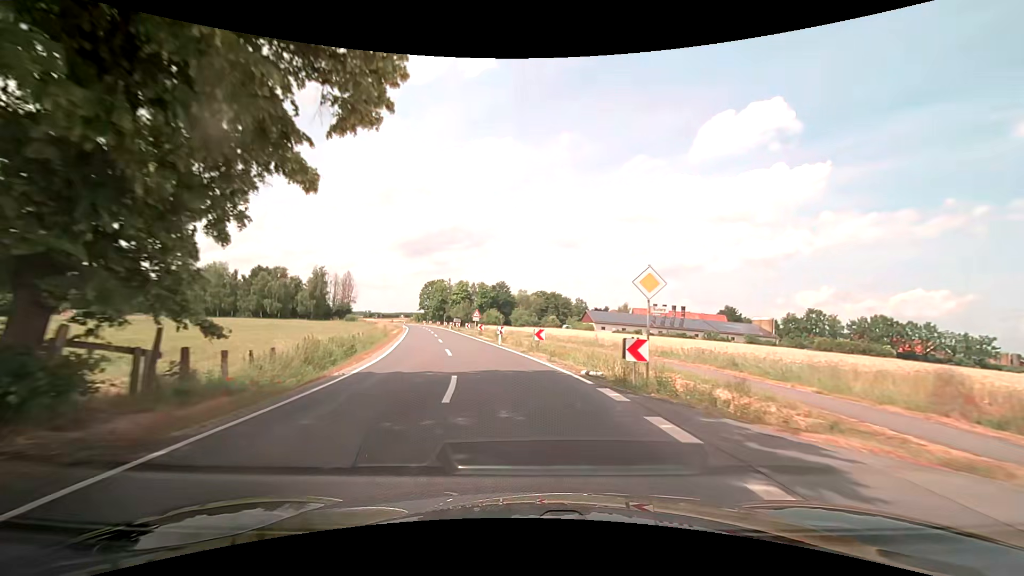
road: secondary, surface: asphalt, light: Day
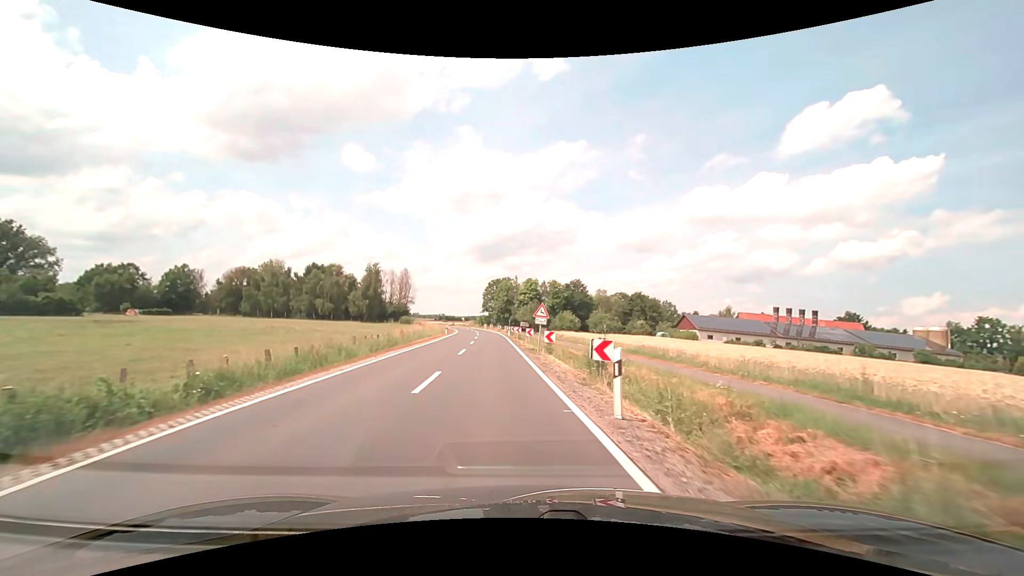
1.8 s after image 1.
(-1.4, +22.8) m; -8°
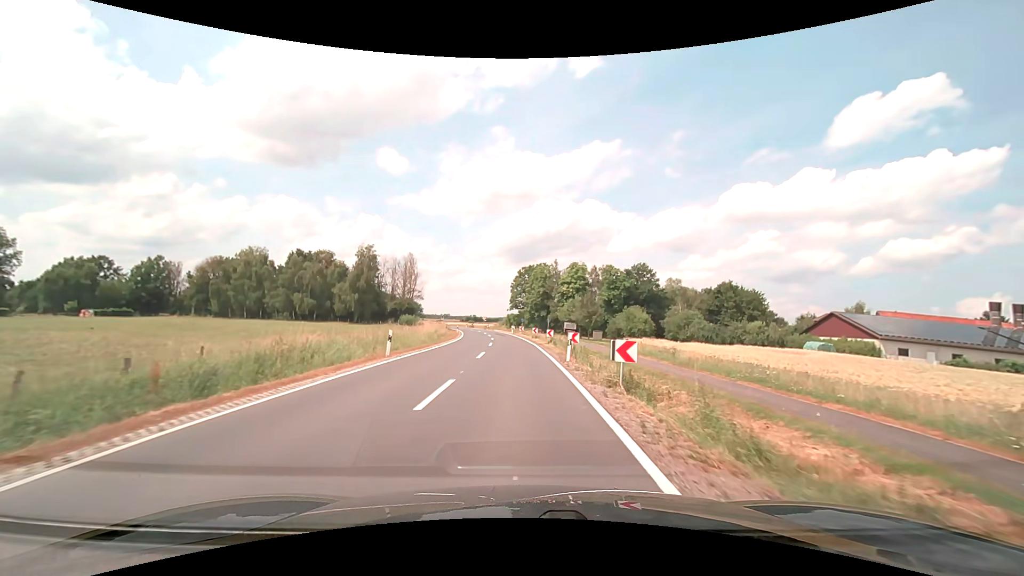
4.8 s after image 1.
(-2.0, +38.0) m; -4°
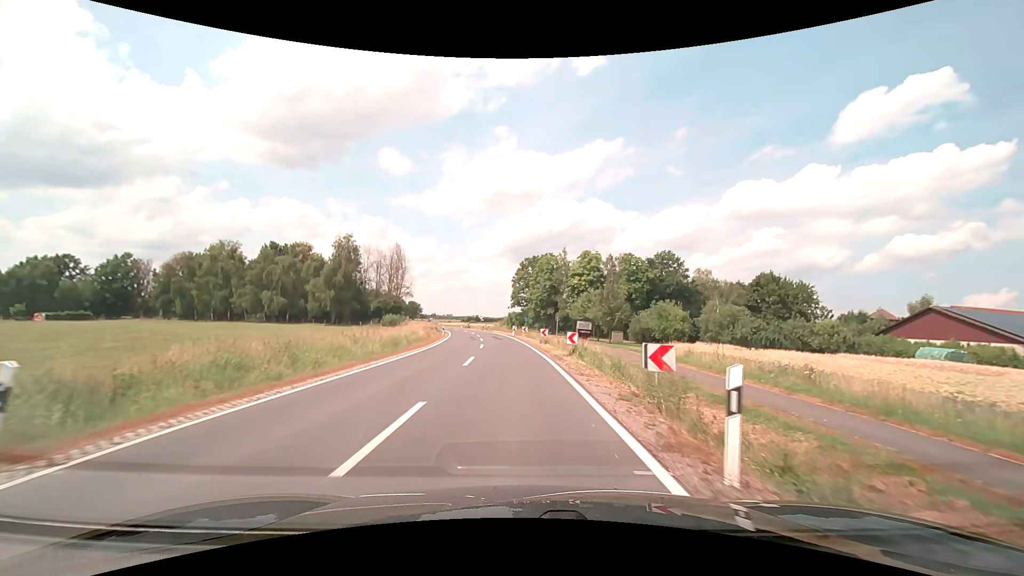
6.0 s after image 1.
(0.0, +15.3) m; 0°
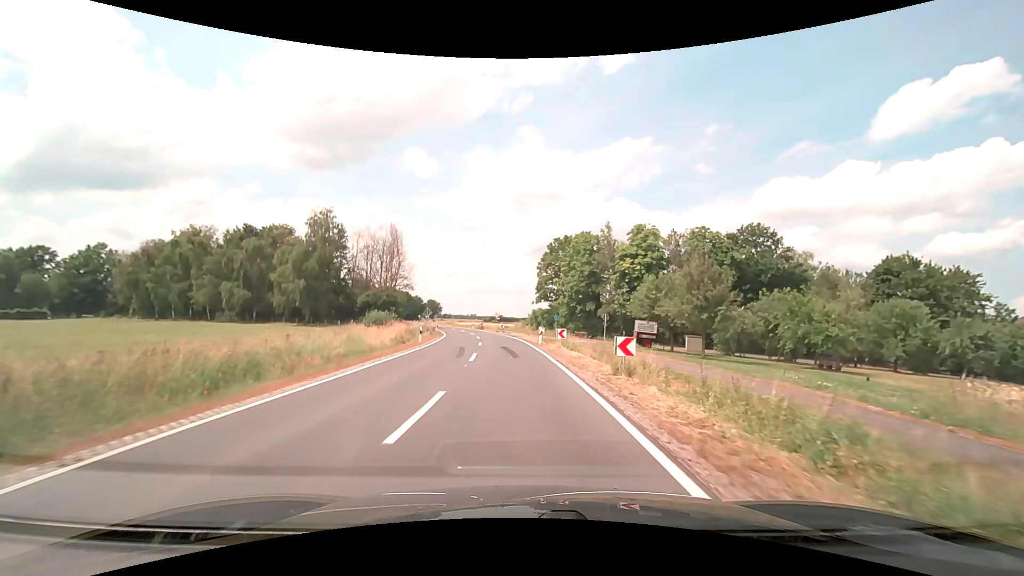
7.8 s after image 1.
(-0.5, +22.9) m; -3°
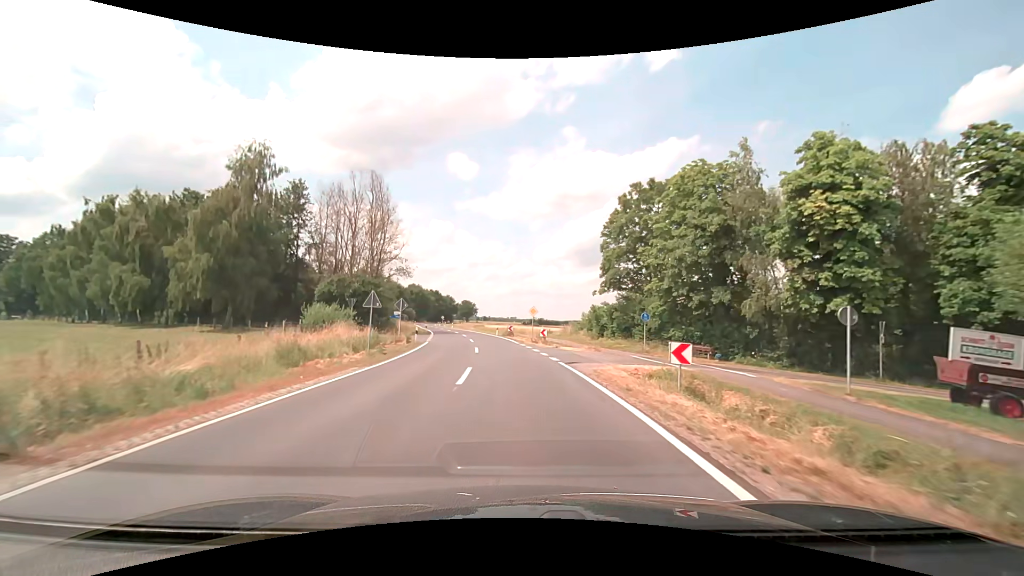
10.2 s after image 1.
(-1.1, +30.6) m; -5°
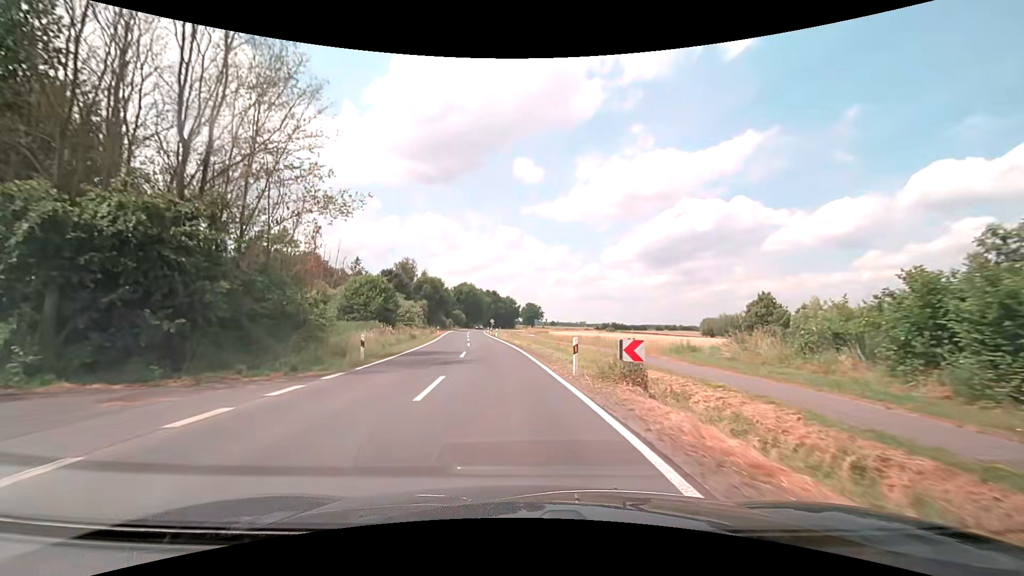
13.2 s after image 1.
(-1.9, +38.1) m; -8°
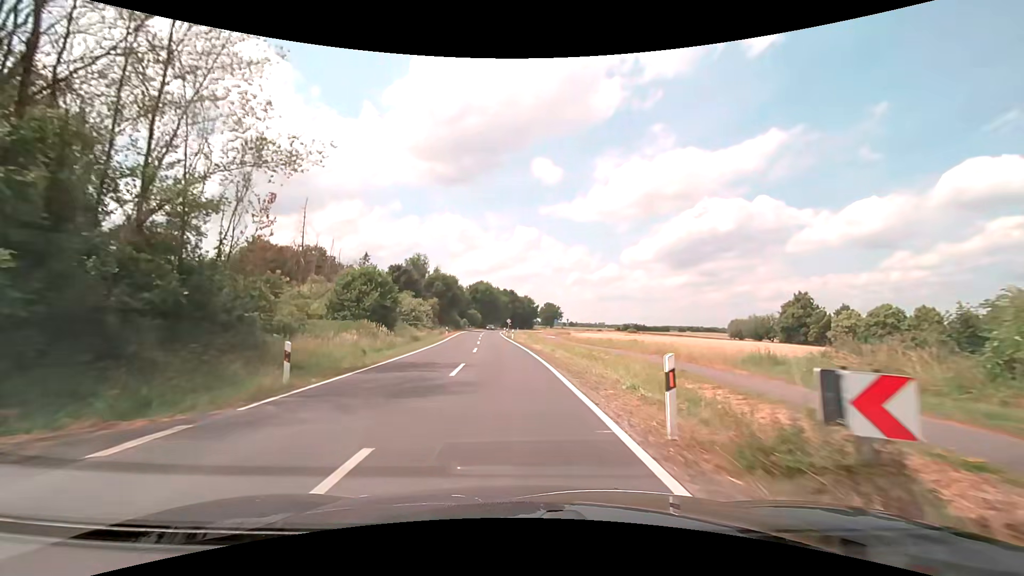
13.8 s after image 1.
(-0.1, +7.6) m; -2°
(0, +10) (-1, +20) (-1, +30) (-2, +40) (-3, +50) (-4, +60) (-4, +70) (-5, +80) (-6, +90) (-6, +100) m
